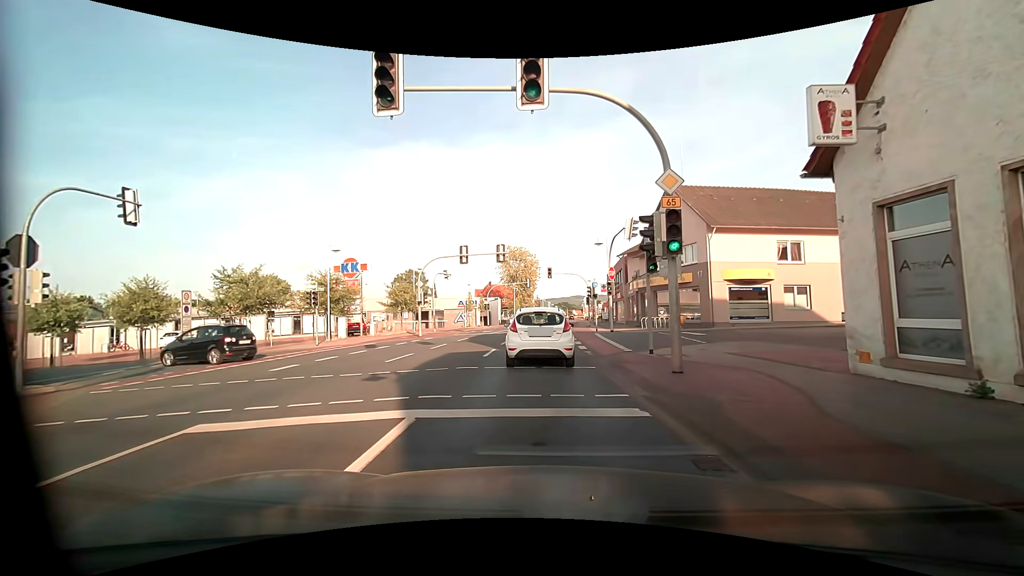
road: primary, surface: asphalt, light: Day
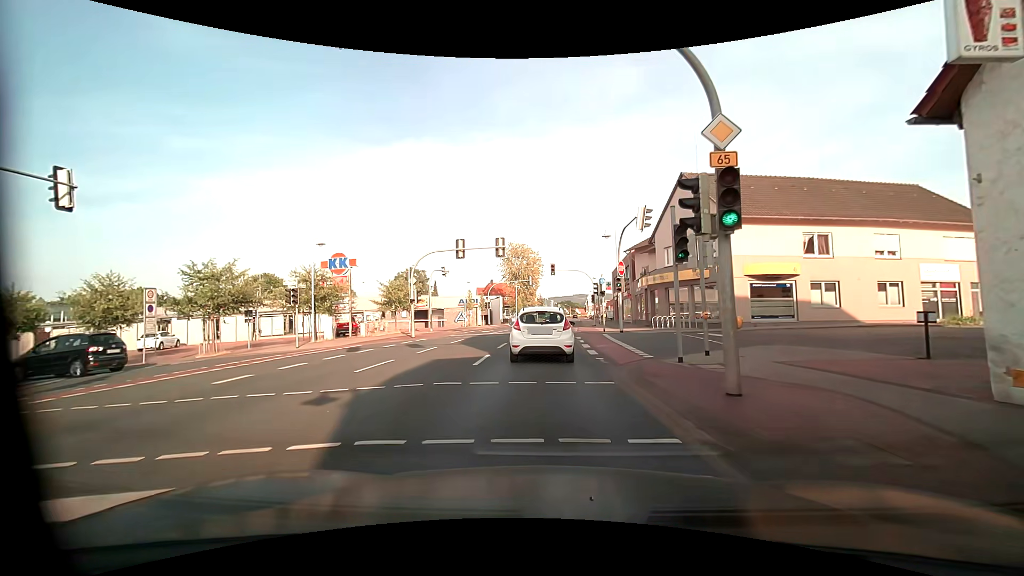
(0.0, +2.9) m; +1°
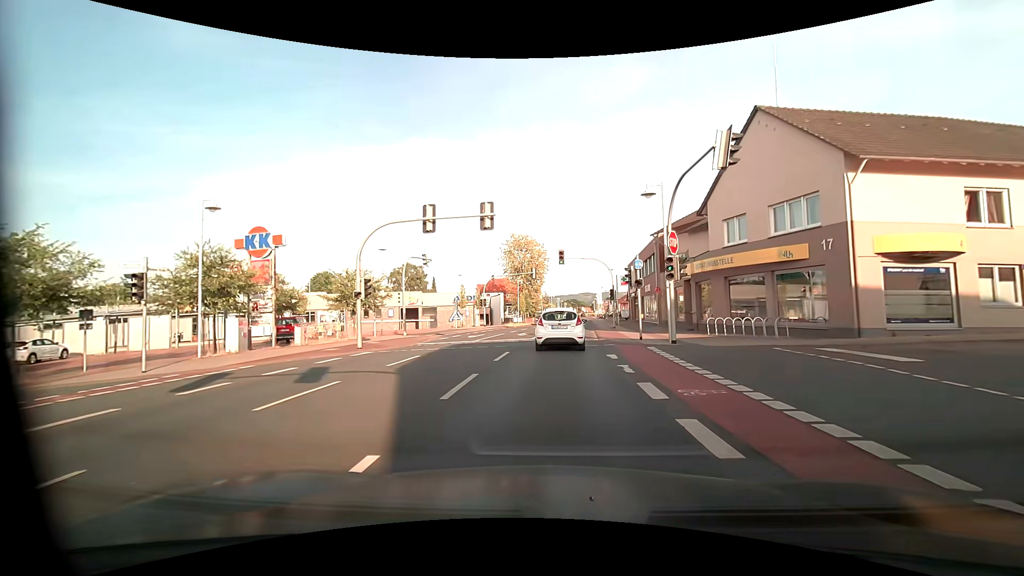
(0.0, +11.2) m; -1°
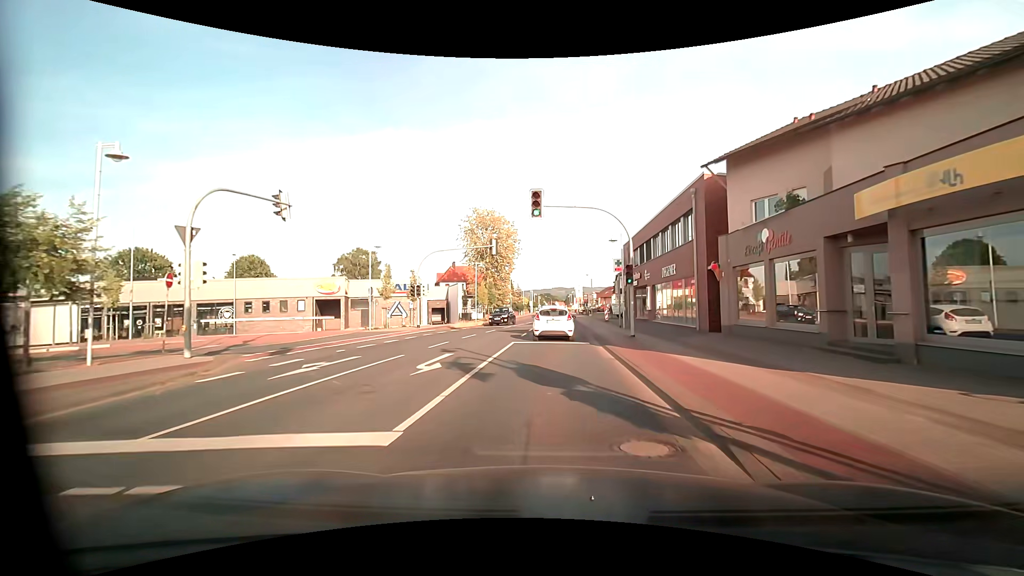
(+0.6, +20.4) m; +3°
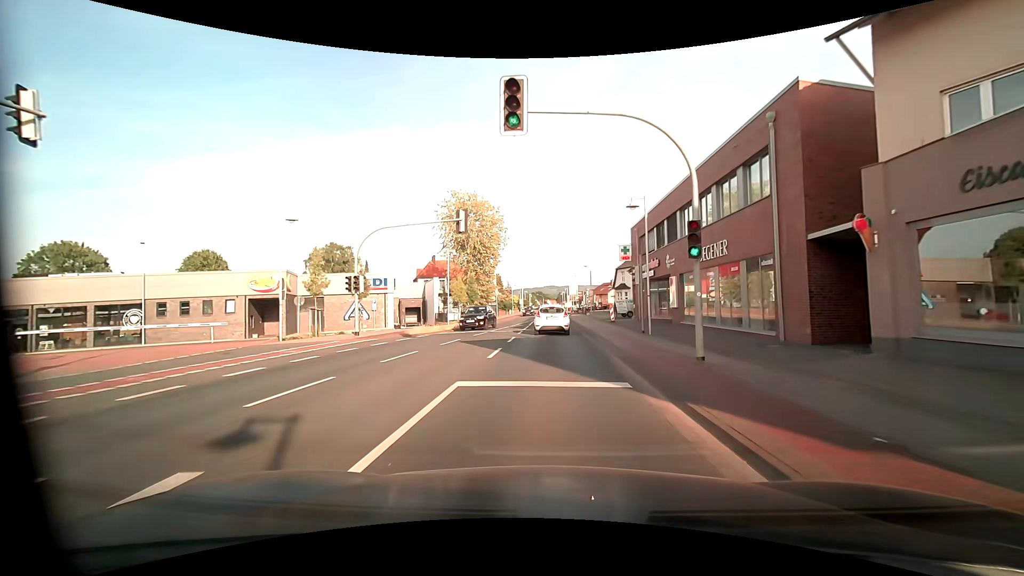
(+0.1, +11.1) m; +1°
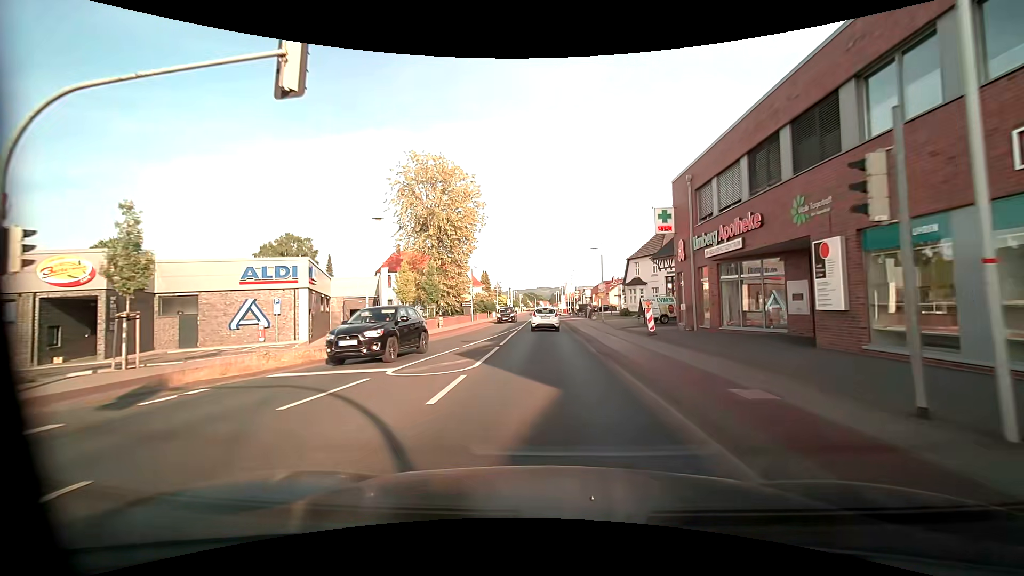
(+0.1, +18.3) m; 0°
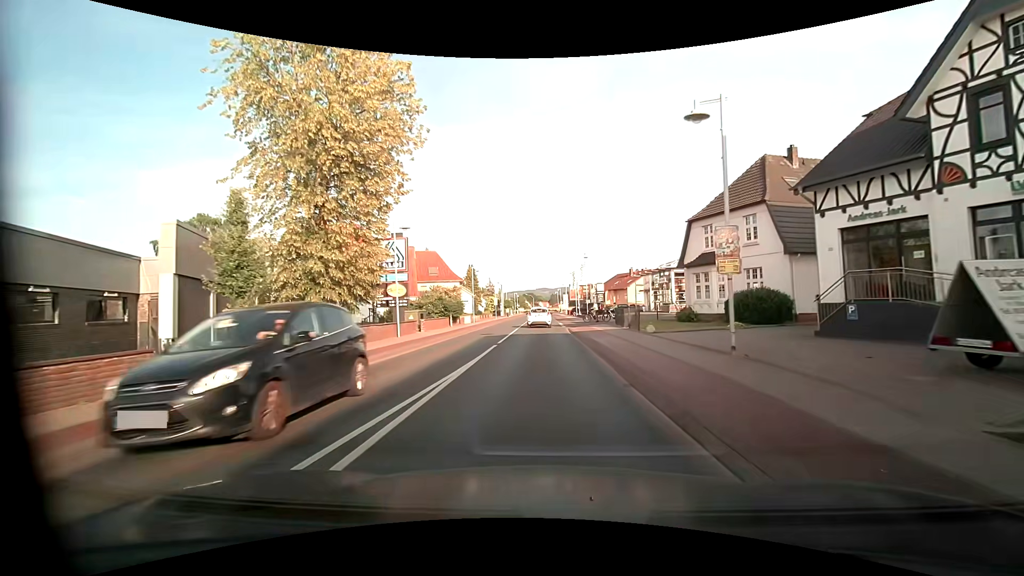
(+0.2, +27.3) m; 0°
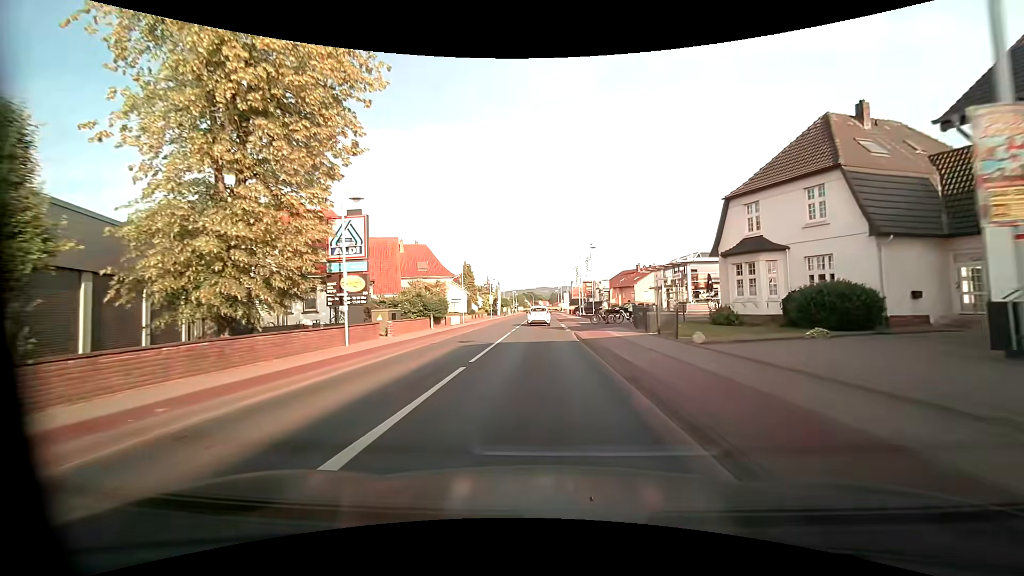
(0.0, +7.2) m; 0°
(0, +10) (0, +20) (0, +30) (0, +40) (0, +50) (0, +60) (0, +70) (0, +80) (0, +90) (0, +100) m
